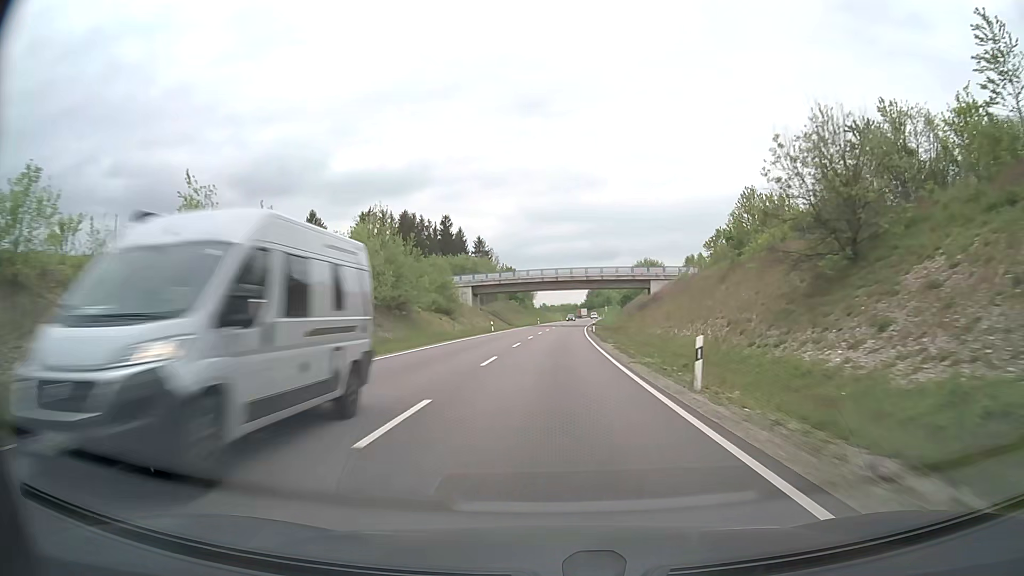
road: primary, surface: asphalt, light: Day
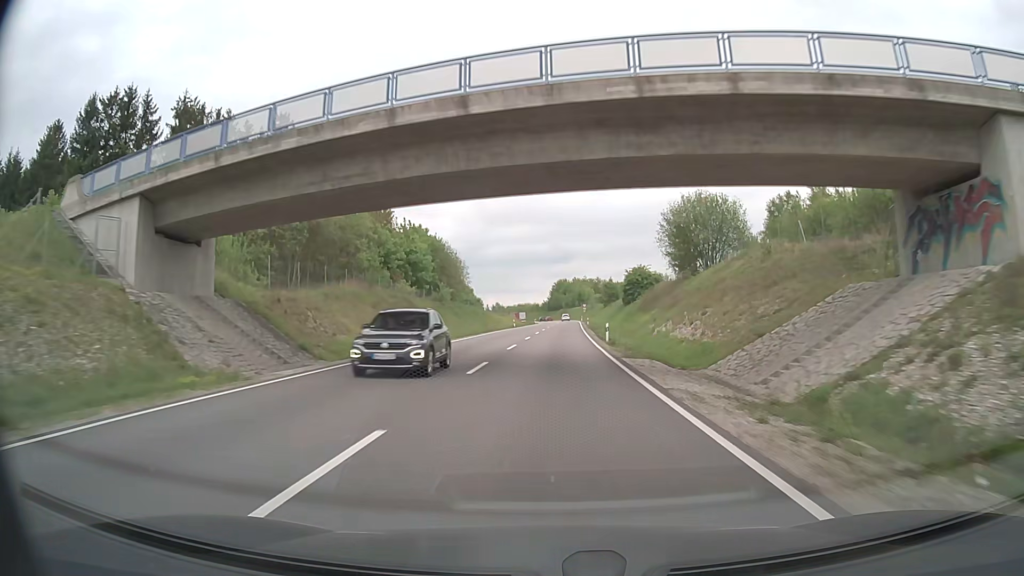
(+2.5, +75.7) m; +3°
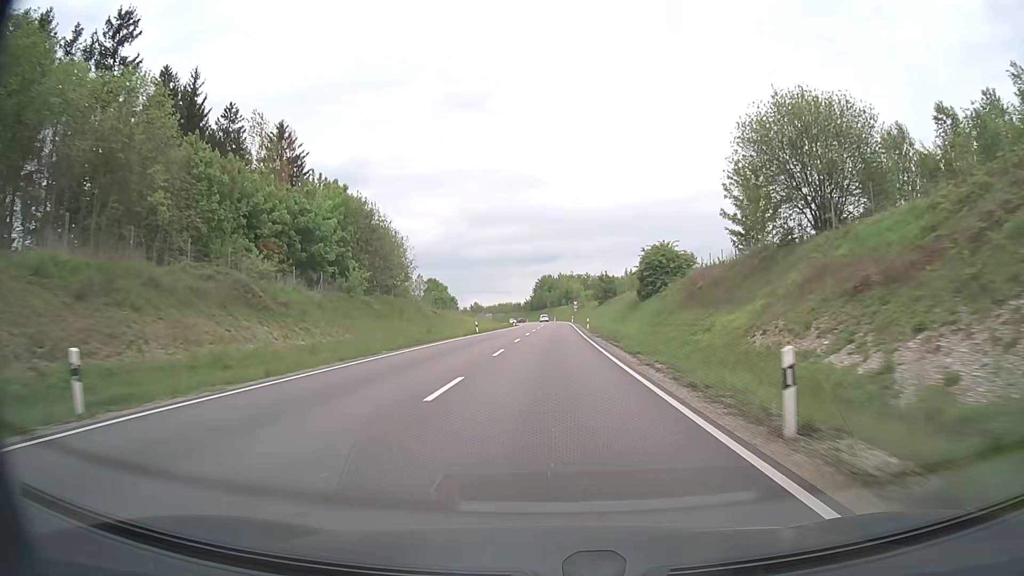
(+0.3, +29.3) m; +1°
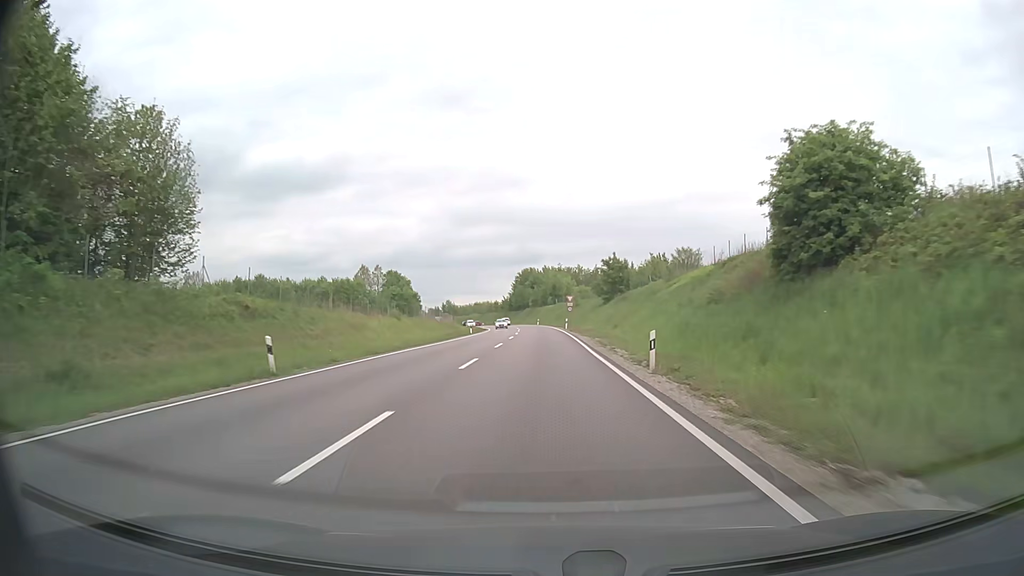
(+0.7, +41.3) m; +2°
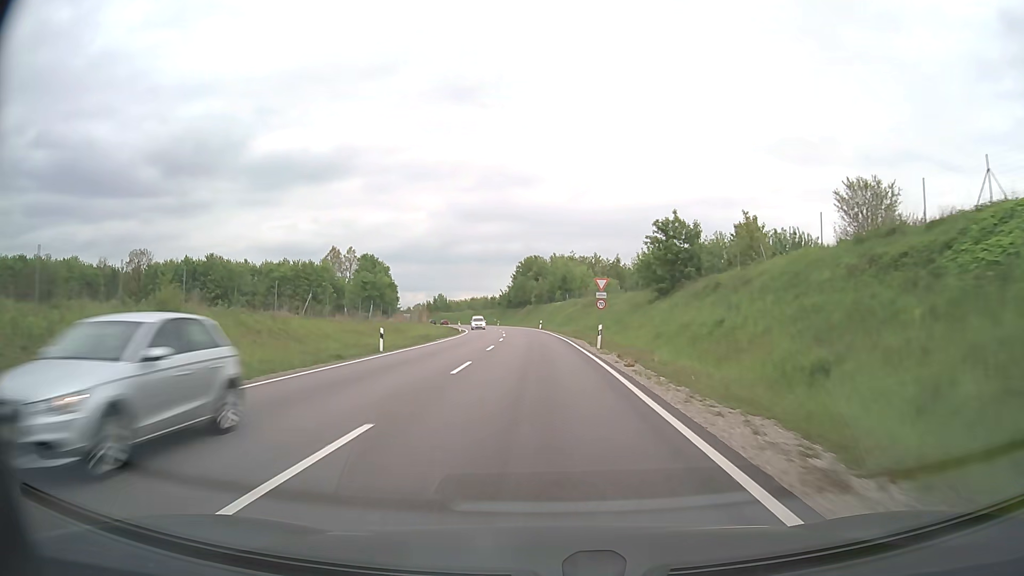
(-0.2, +37.3) m; -1°
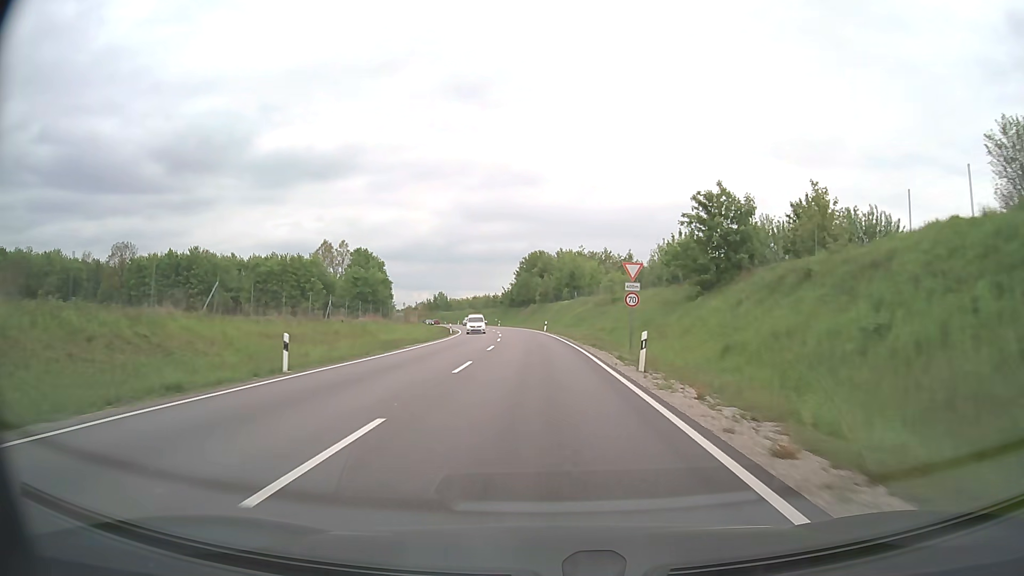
(0.0, +11.6) m; 0°
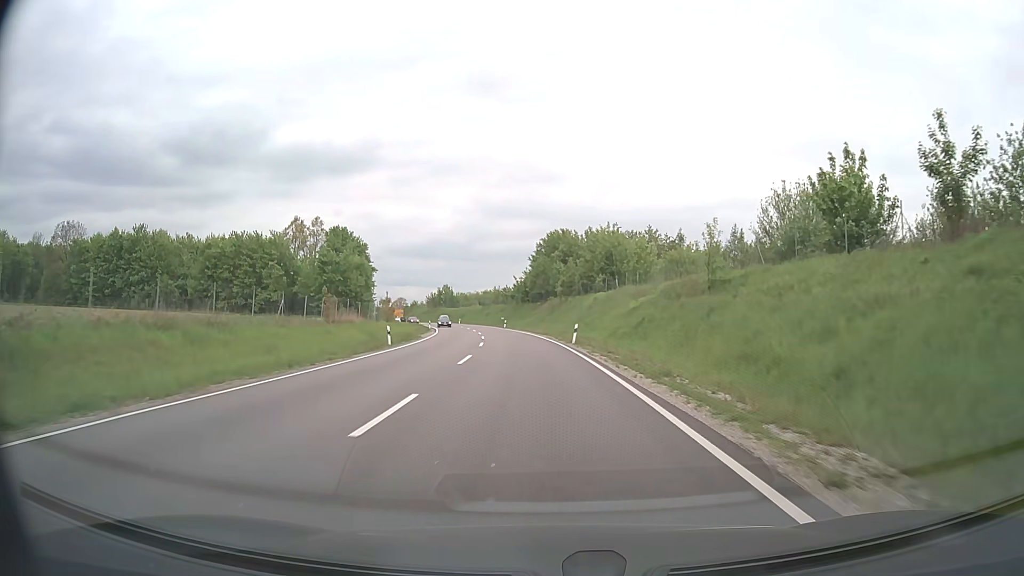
(-0.5, +33.3) m; -2°
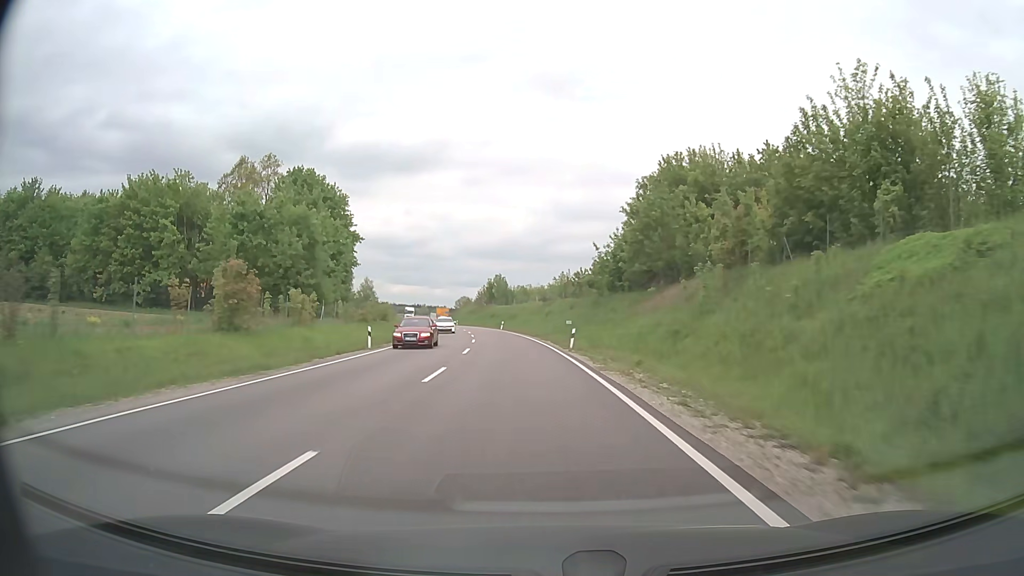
(-2.7, +53.6) m; -6°
(0, +10) (0, +20) (-1, +30) (-2, +40) (-3, +50) (-4, +60) (-6, +70) (-7, +80) (-9, +89) (-11, +99) m
